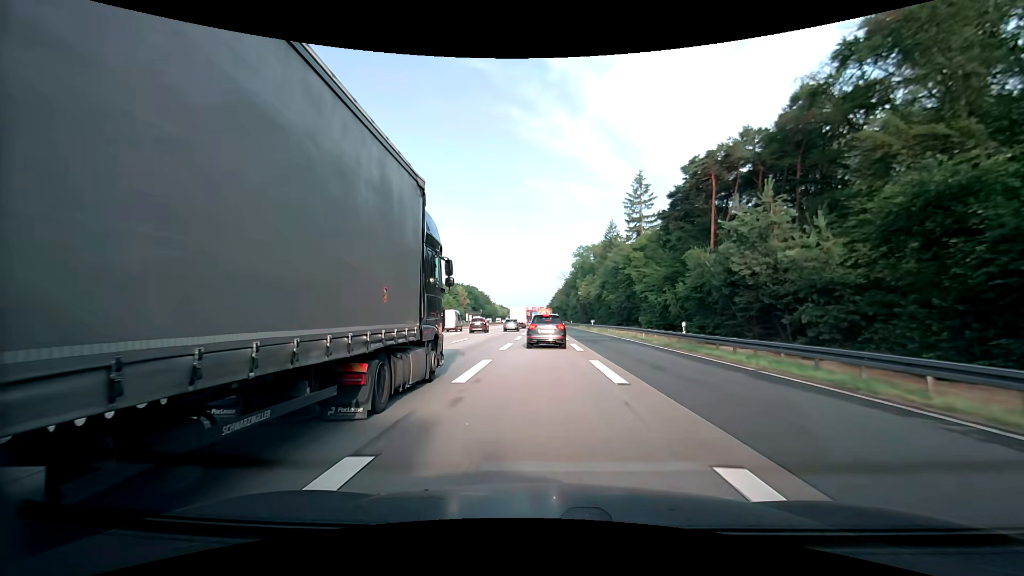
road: motorway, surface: asphalt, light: Day
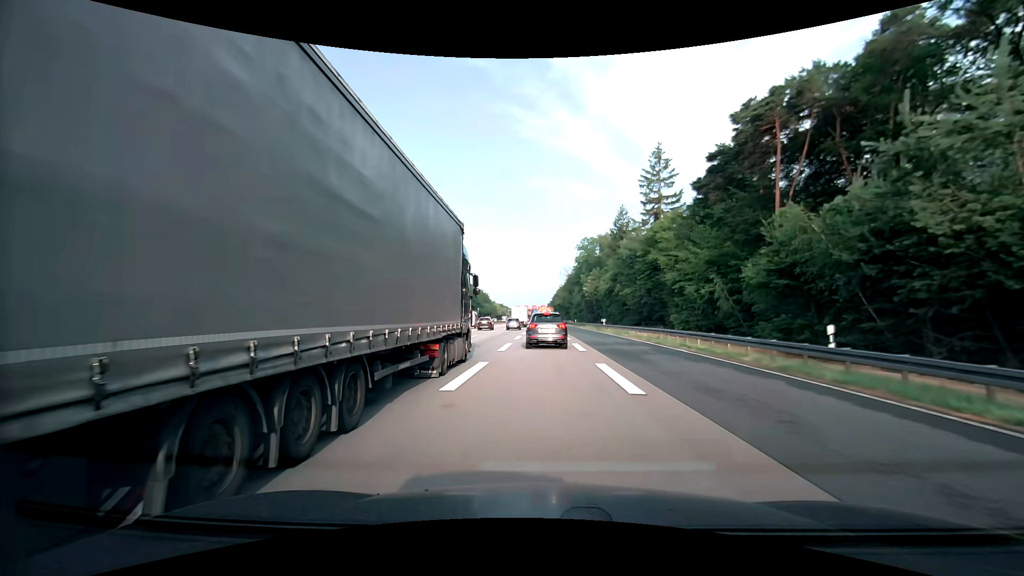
(+0.1, +13.2) m; 0°
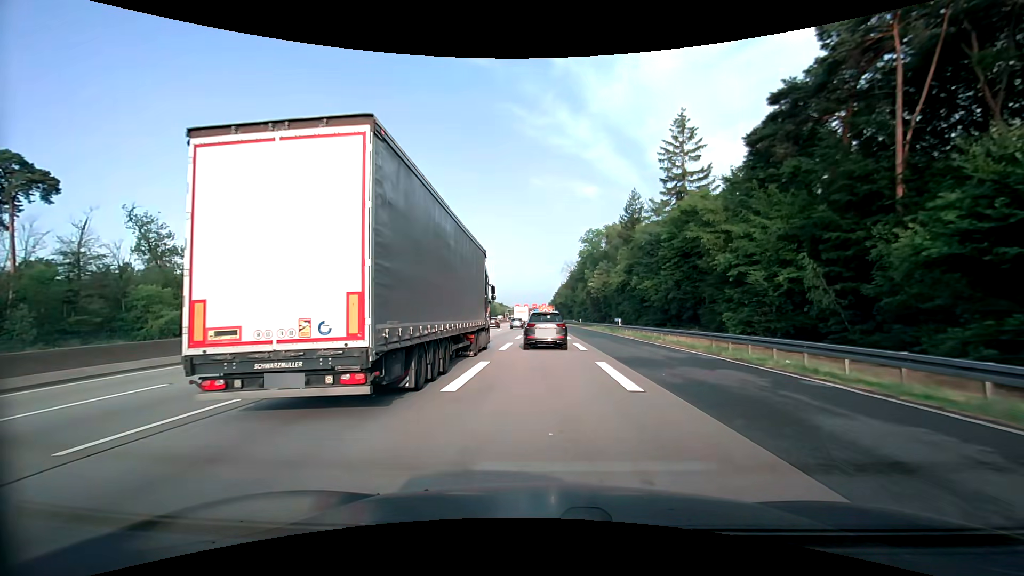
(0.0, +11.8) m; 0°
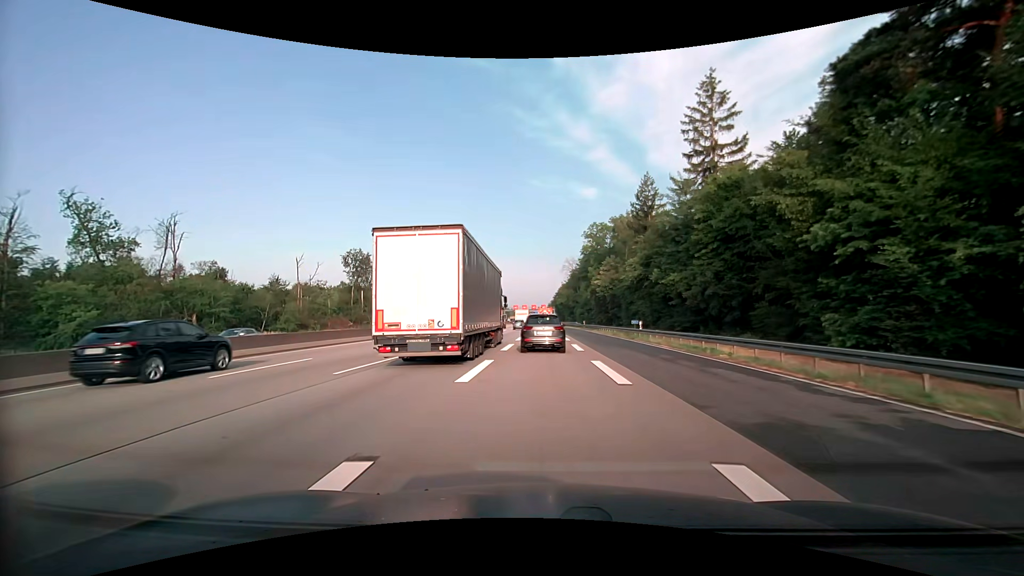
(0.0, +10.5) m; +1°
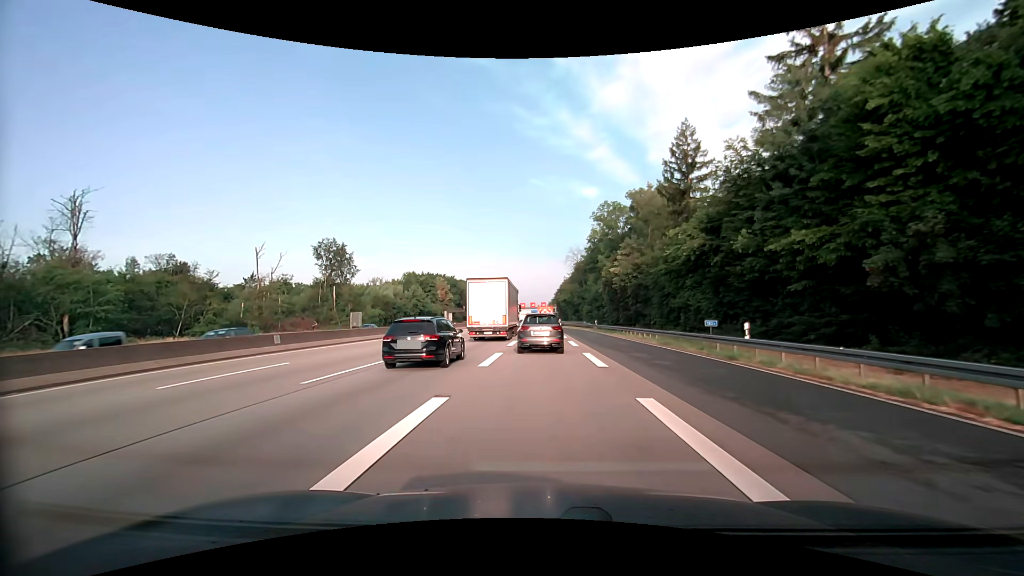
(-0.1, +20.0) m; 0°
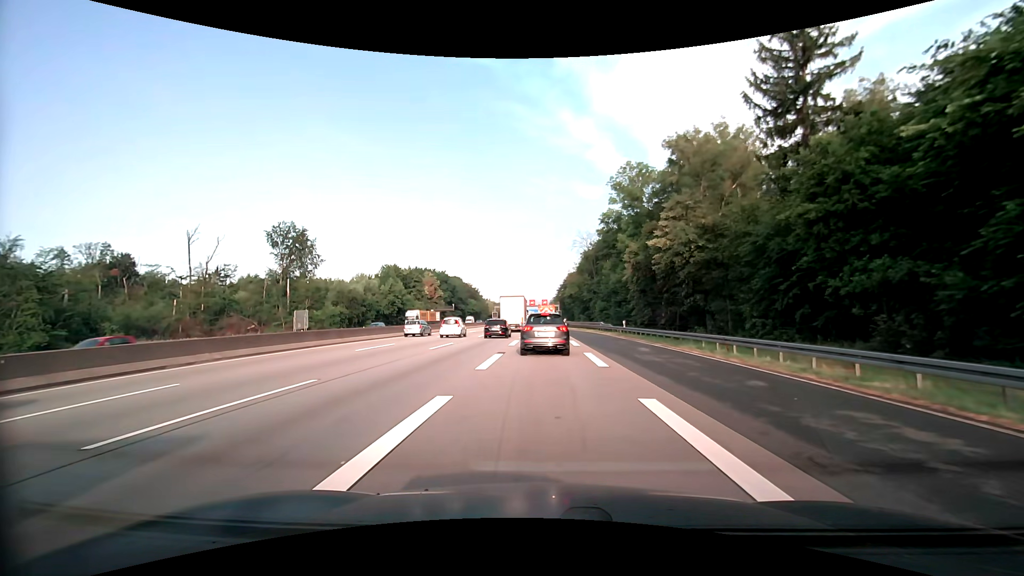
(0.0, +23.7) m; 0°
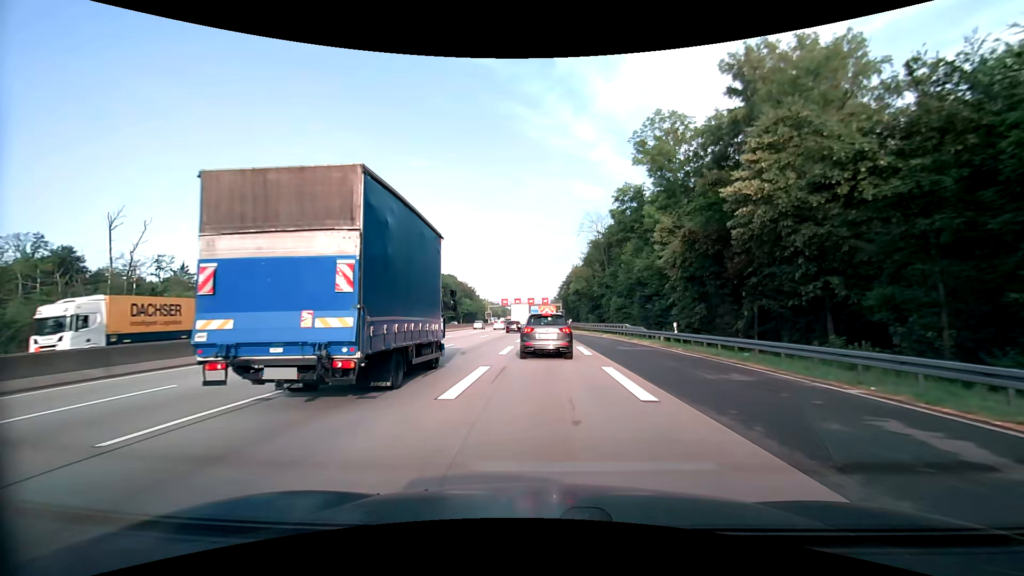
(0.0, +18.0) m; 0°
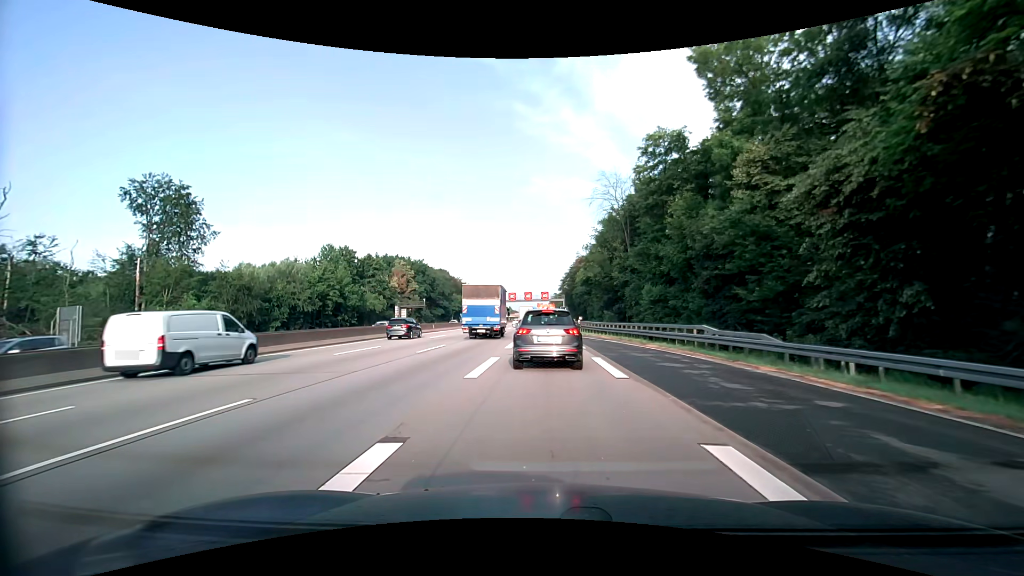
(0.0, +21.0) m; 0°
(0, +10) (0, +20) (0, +30) (0, +40) (0, +50) (0, +60) (0, +70) (0, +80) (-1, +90) (-1, +100) m
